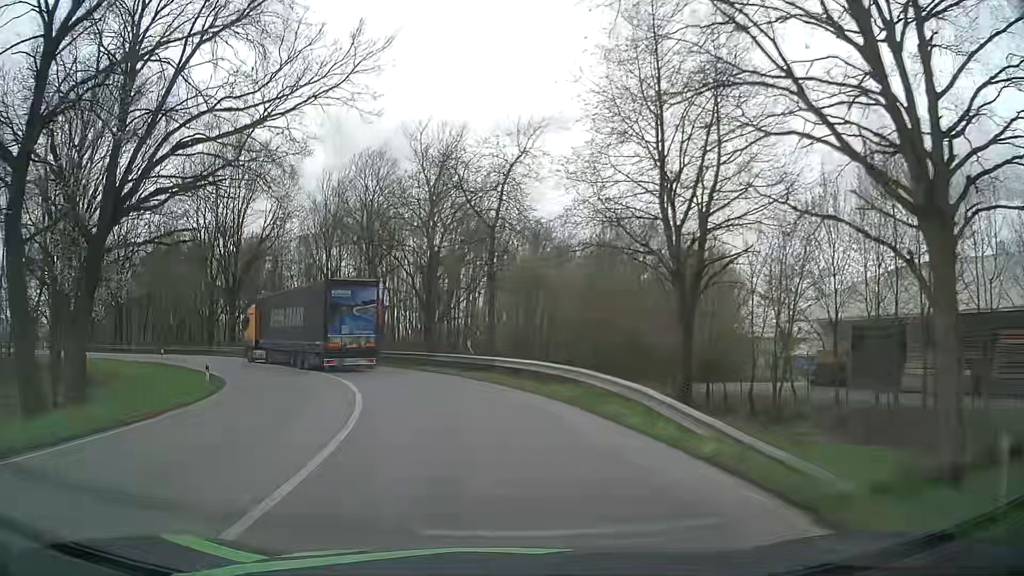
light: Day
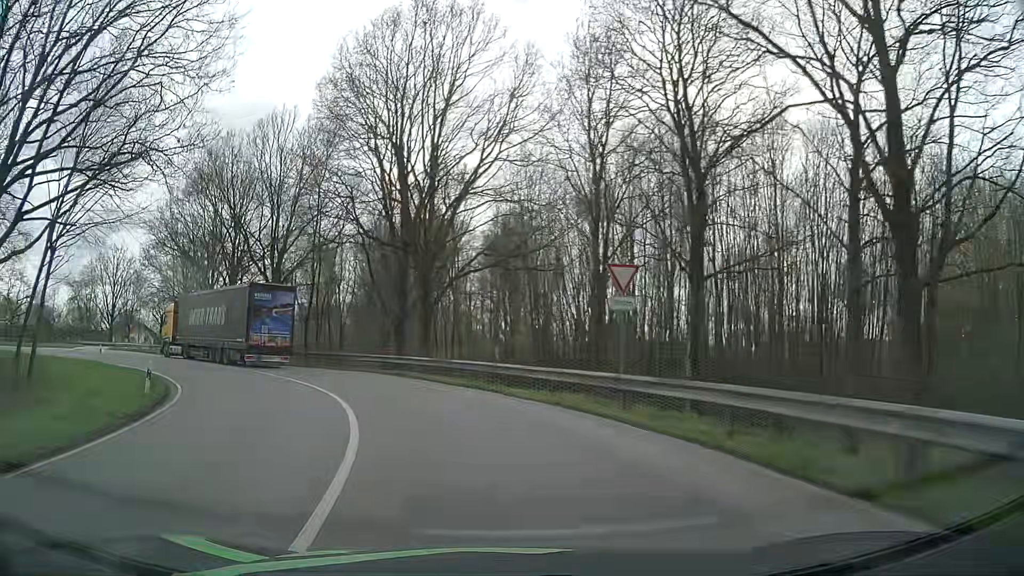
(-5.7, +28.5) m; -25°
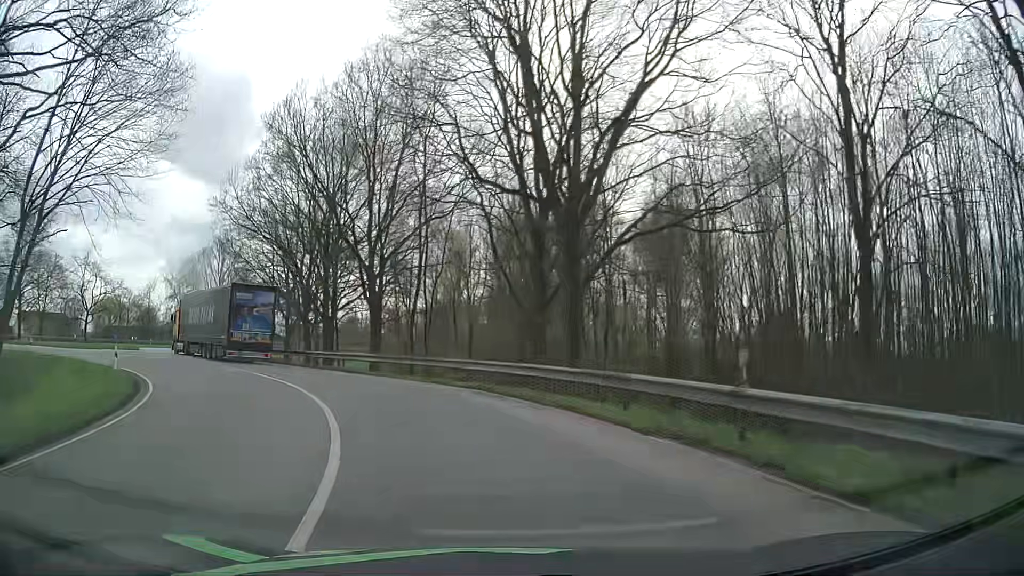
(-1.2, +11.6) m; -11°
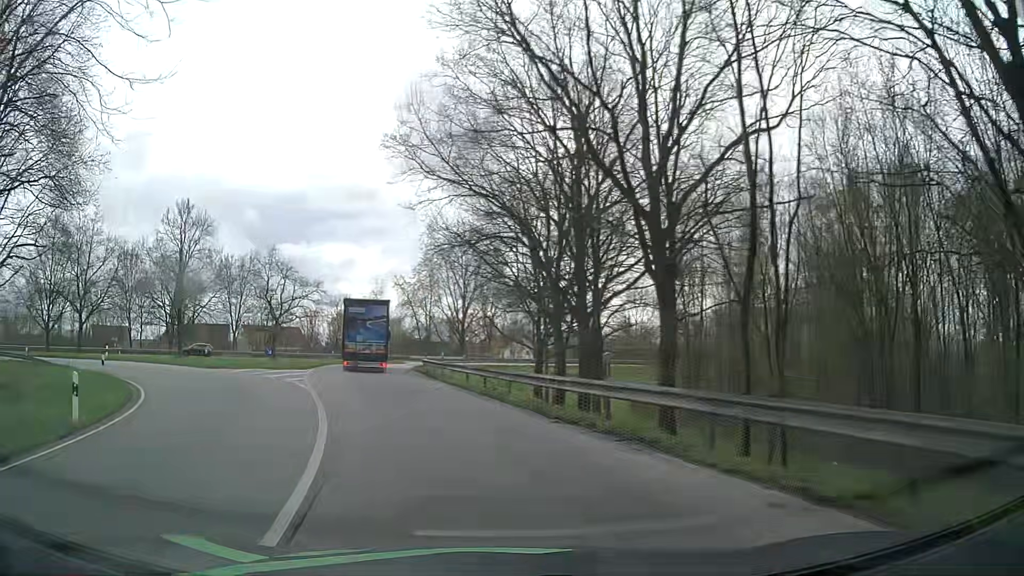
(-3.5, +17.7) m; -23°
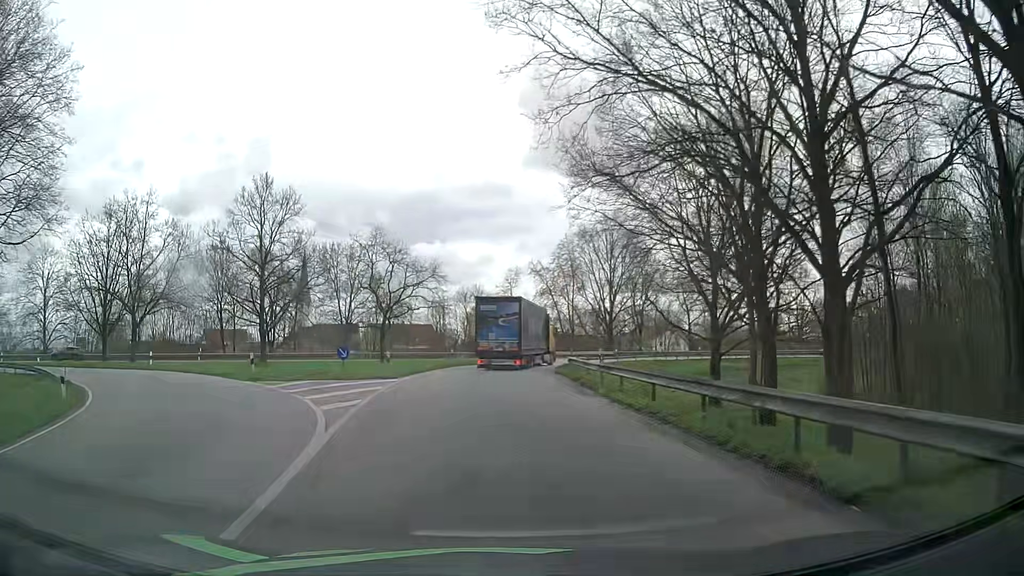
(-1.4, +12.5) m; -12°
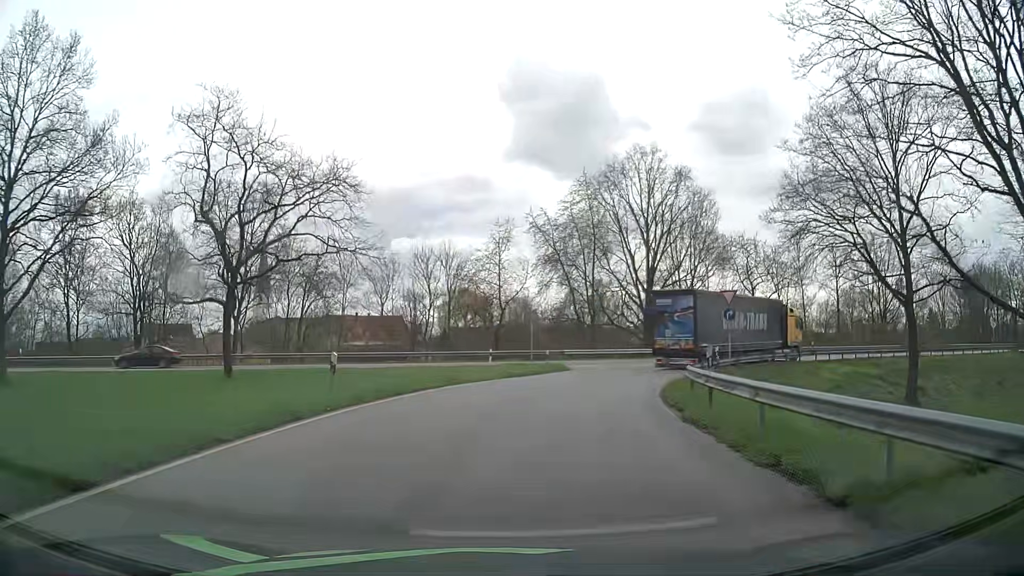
(-0.9, +30.3) m; 0°
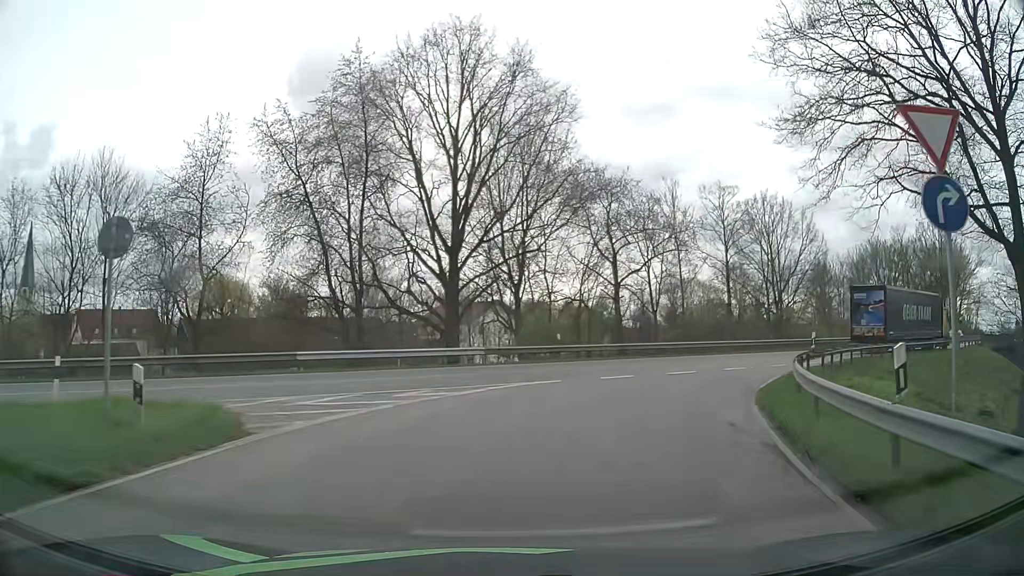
(+3.3, +24.1) m; +19°
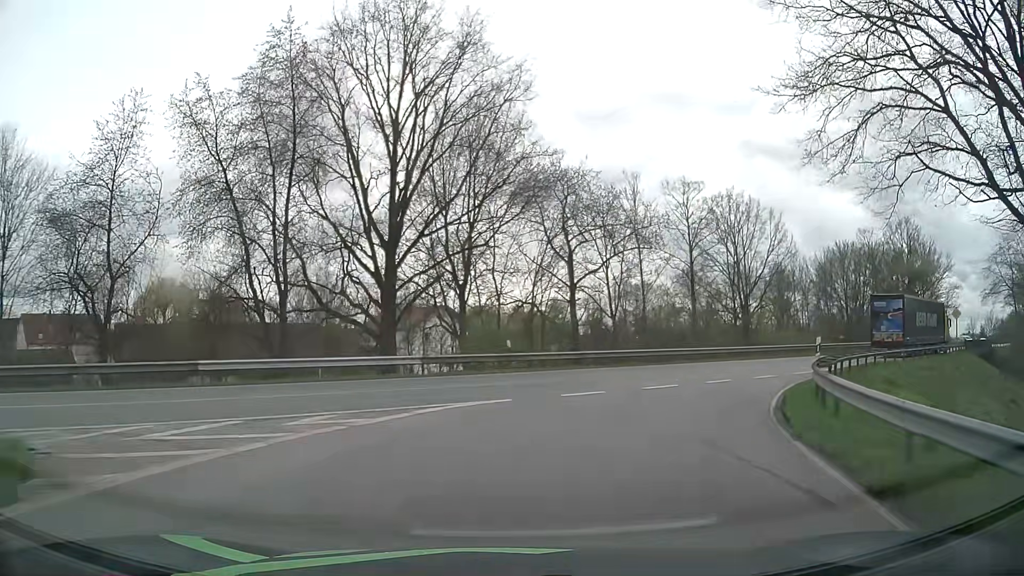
(+0.2, +4.1) m; +4°
(+1, +10) (+5, +19) (+11, +27) (+18, +34) (+25, +41) (+33, +47) (+41, +54) (+49, +60) (+56, +66) (+64, +72) m
